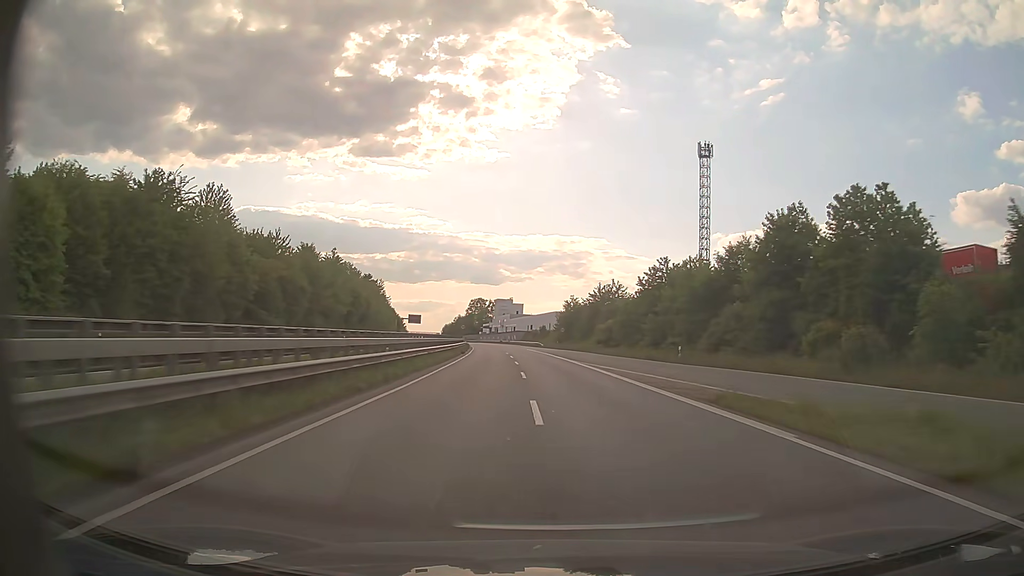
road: trunk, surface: asphalt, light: Day
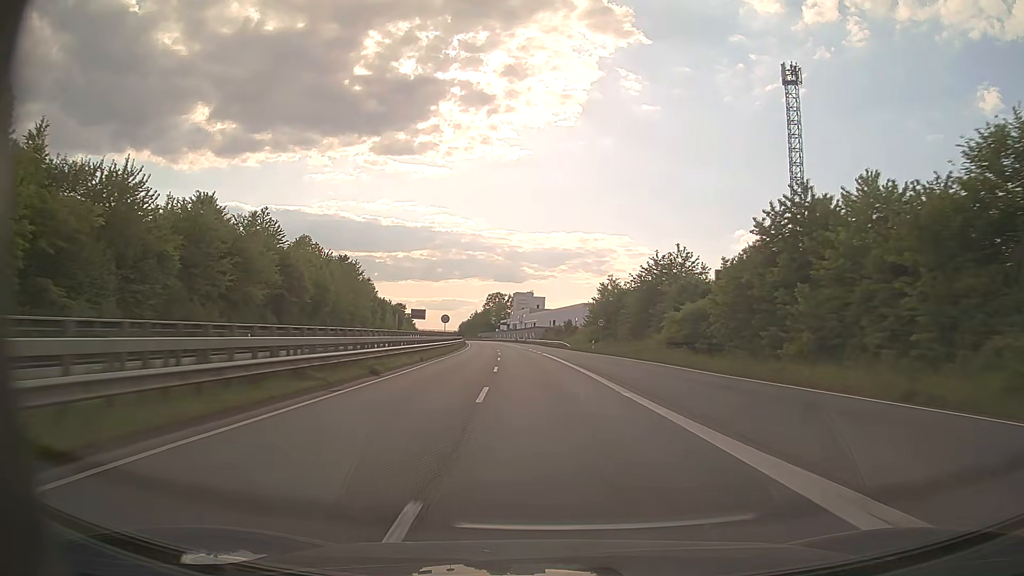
(-0.5, +33.3) m; -2°
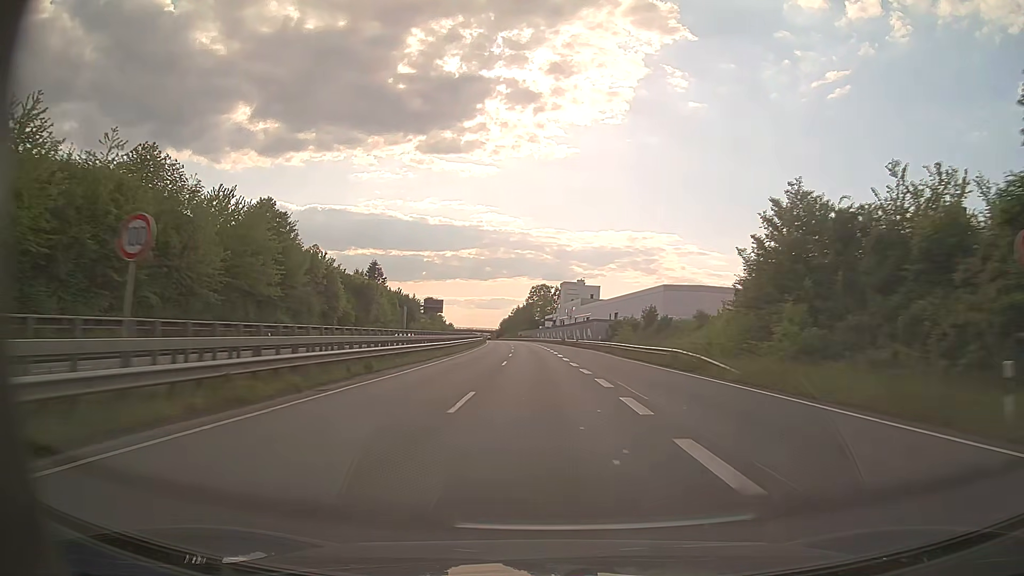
(-1.9, +50.4) m; -4°
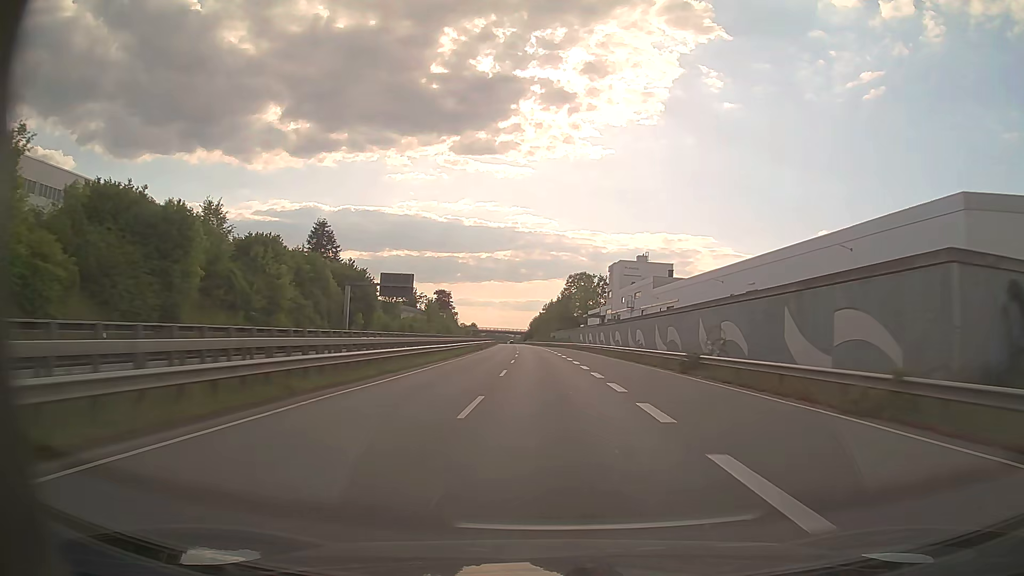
(-2.3, +68.3) m; -3°
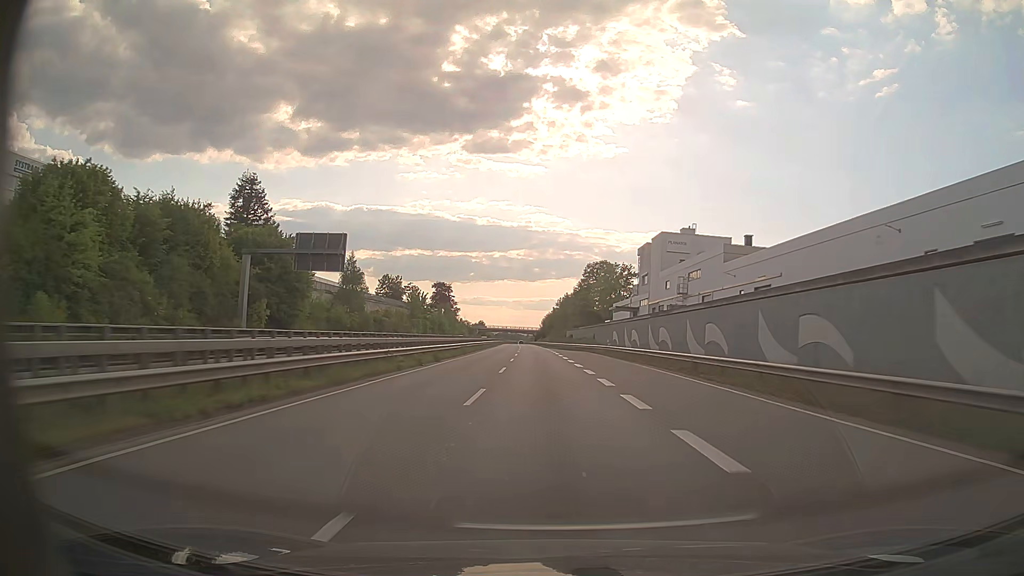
(-0.3, +34.6) m; -1°
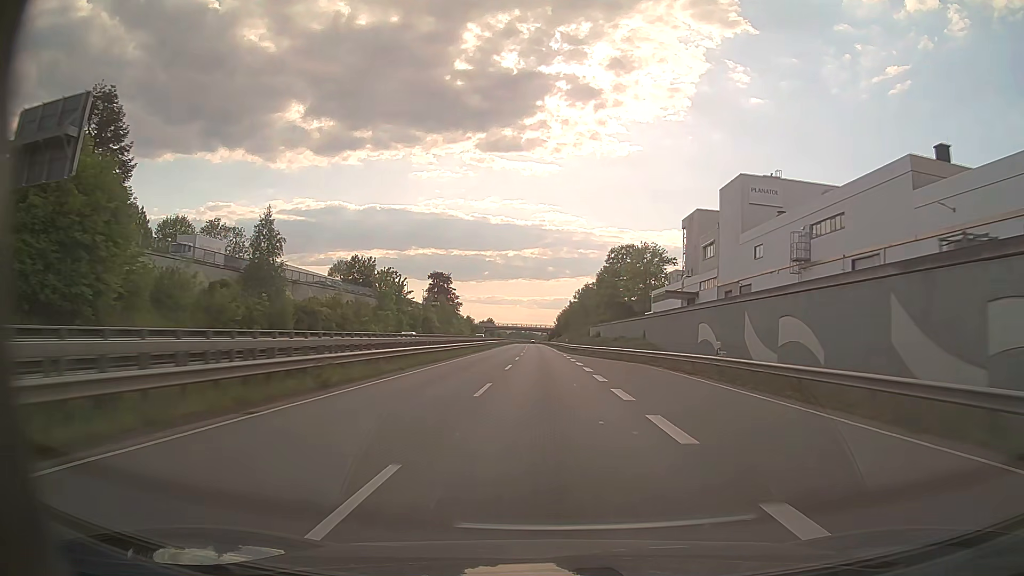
(-0.4, +35.0) m; -1°
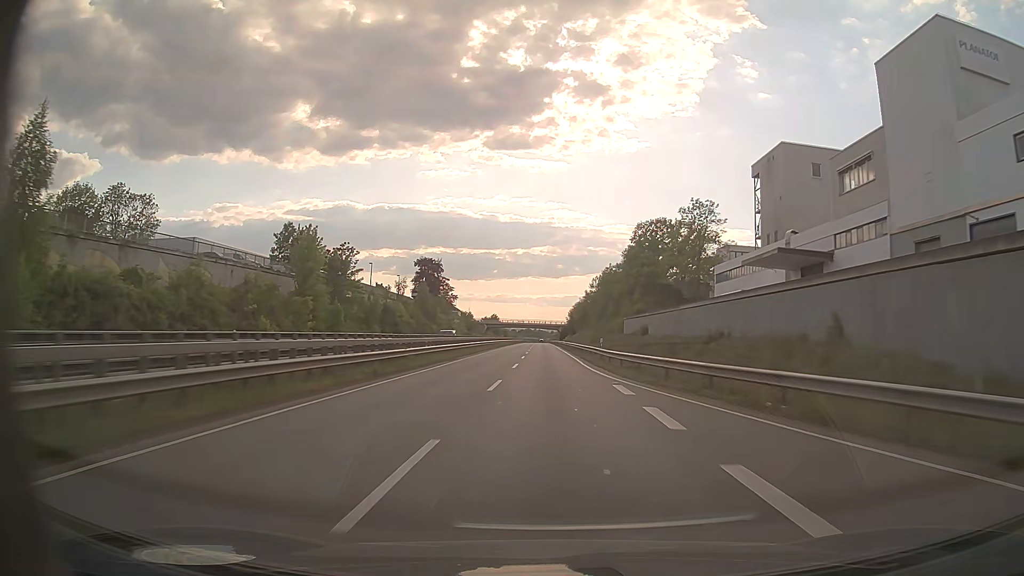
(-0.3, +35.2) m; -1°
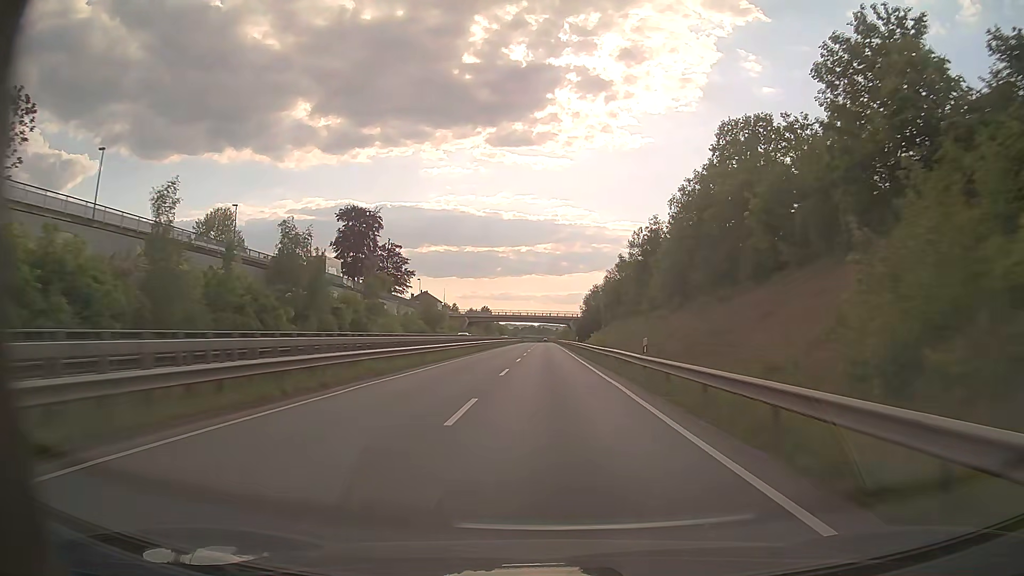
(-0.5, +67.9) m; 0°
(0, +10) (0, +20) (0, +30) (0, +40) (0, +50) (0, +60) (0, +70) (0, +80) (0, +90) (0, +100) m
